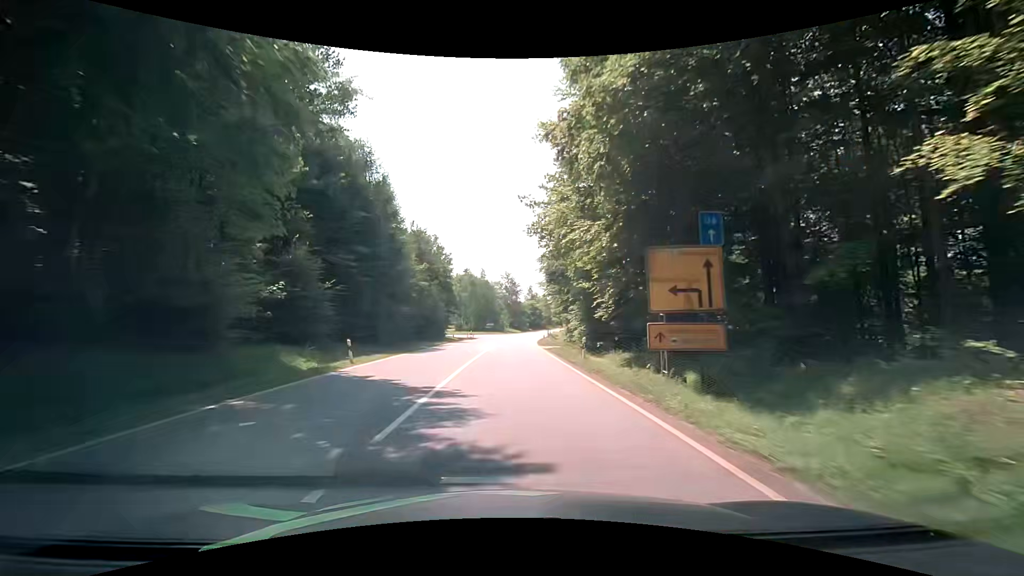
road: secondary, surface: asphalt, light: Day
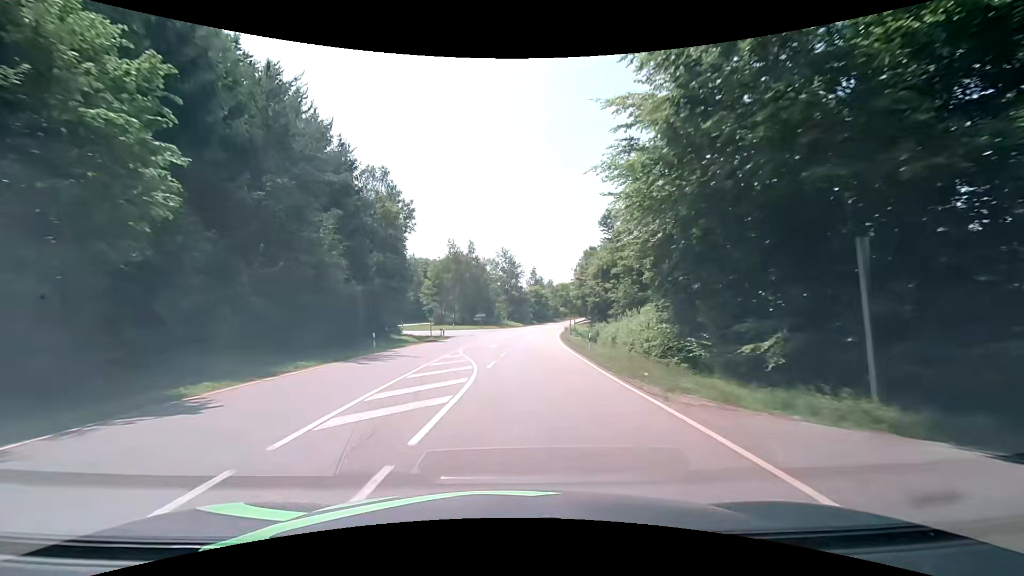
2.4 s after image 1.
(+0.1, +38.4) m; 0°
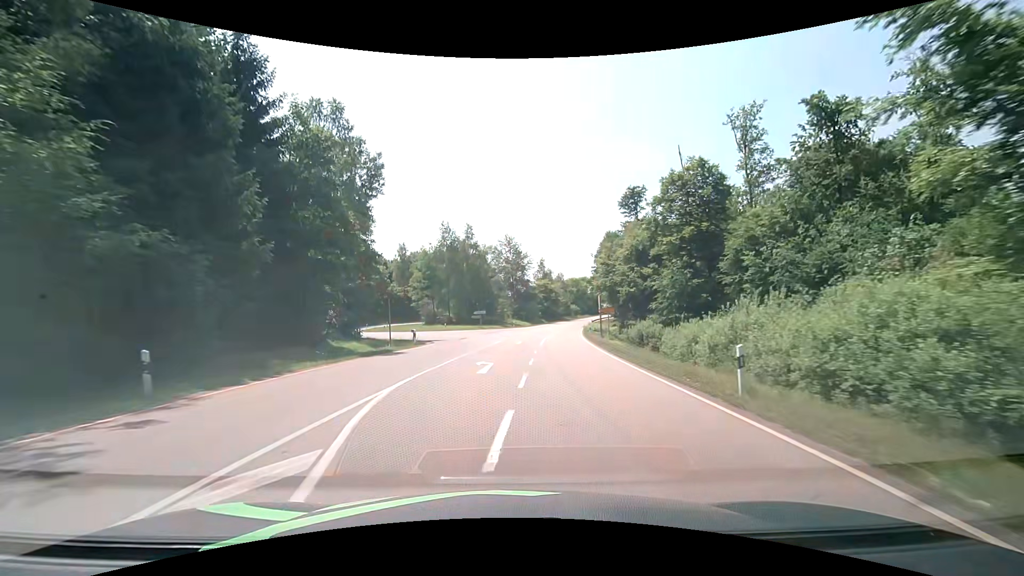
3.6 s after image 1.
(-0.1, +17.5) m; 0°
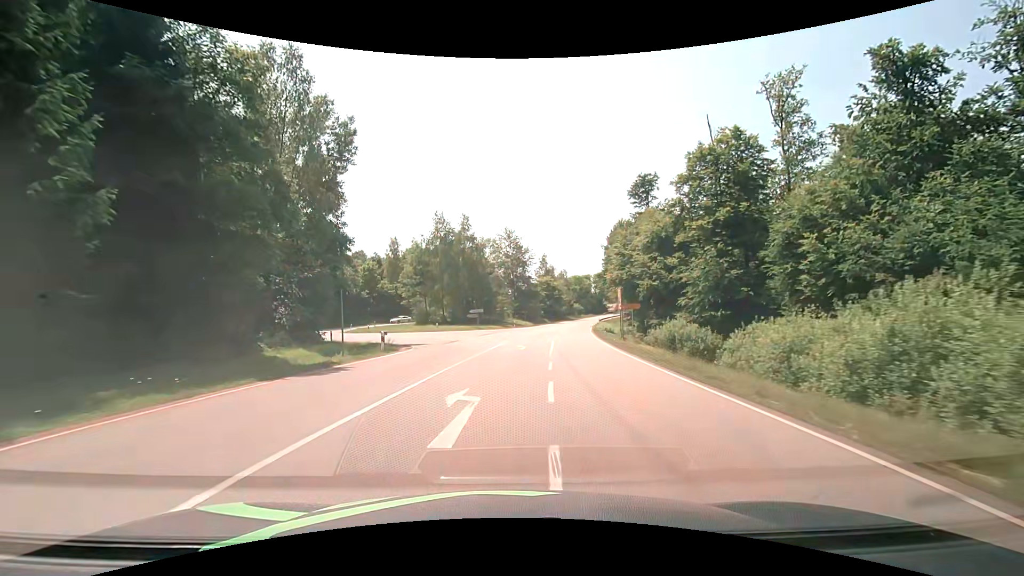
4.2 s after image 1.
(0.0, +8.2) m; 0°
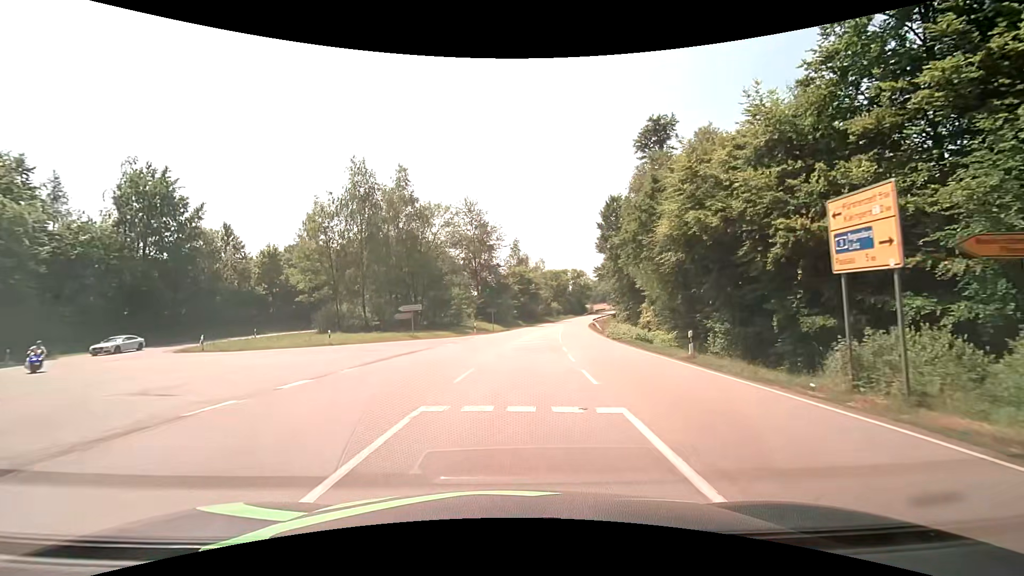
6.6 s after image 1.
(+0.8, +27.5) m; +4°
(0, +10) (-3, +19) (-10, +26) (-19, +31) (-26, +38) (-30, +47) (-28, +57) (-24, +66) (-19, +74) (-14, +83) m
